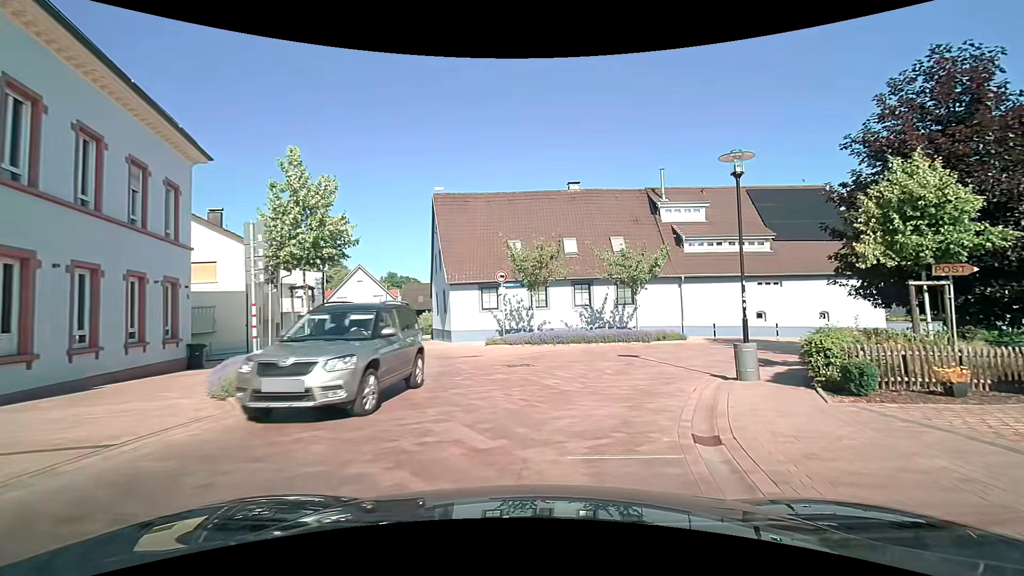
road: tertiary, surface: paving_stones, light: Day
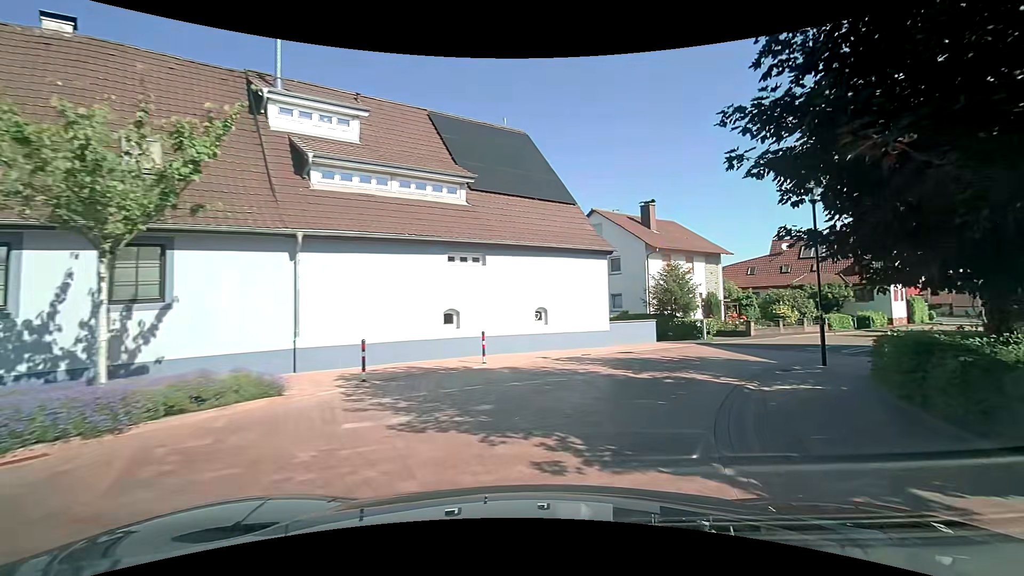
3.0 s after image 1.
(+5.3, +16.9) m; +38°
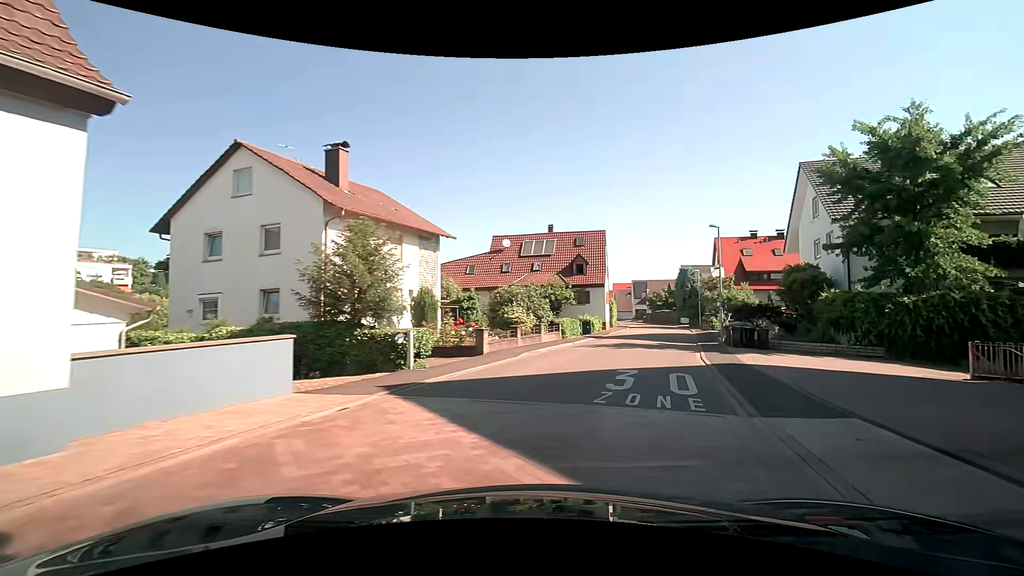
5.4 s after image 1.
(+3.8, +13.8) m; +32°
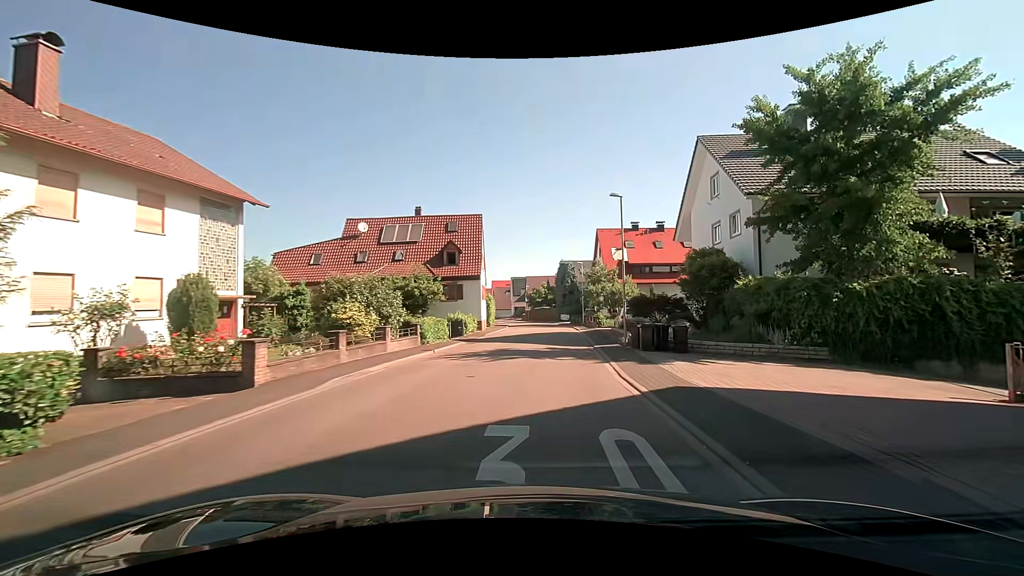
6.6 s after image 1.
(+0.9, +7.3) m; +14°
(0, +10) (+1, +20) (+1, +30) (+2, +40) (+2, +50) (+1, +60) (0, +70) (-2, +80) (-4, +89) (-6, +99) m
